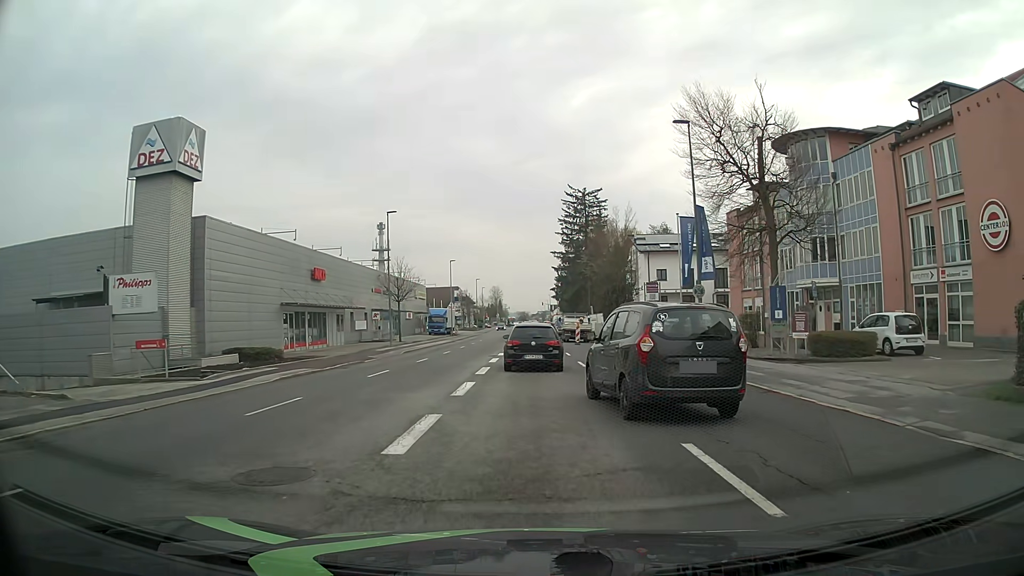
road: tertiary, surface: asphalt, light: Day
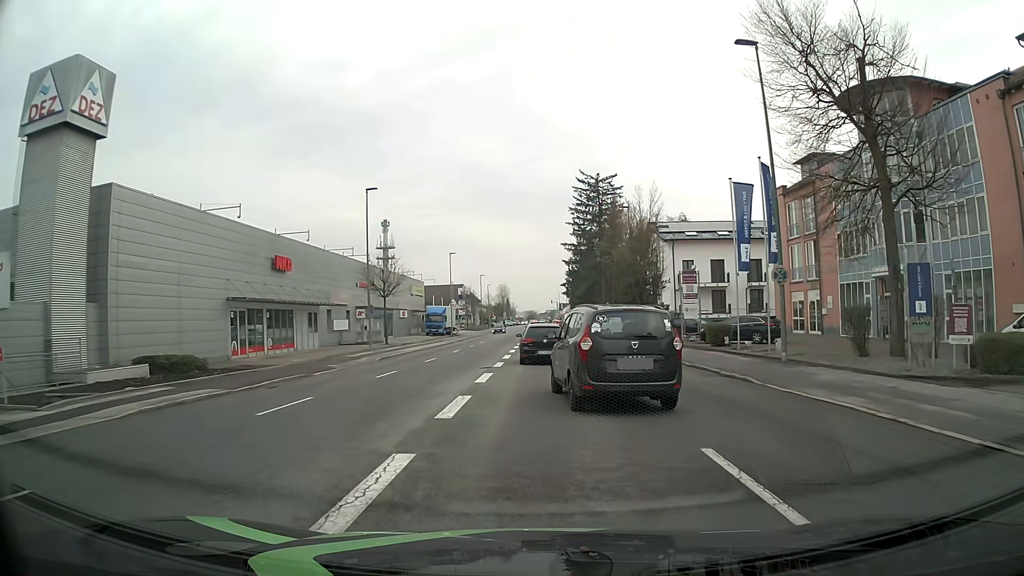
(0.0, +9.0) m; 0°
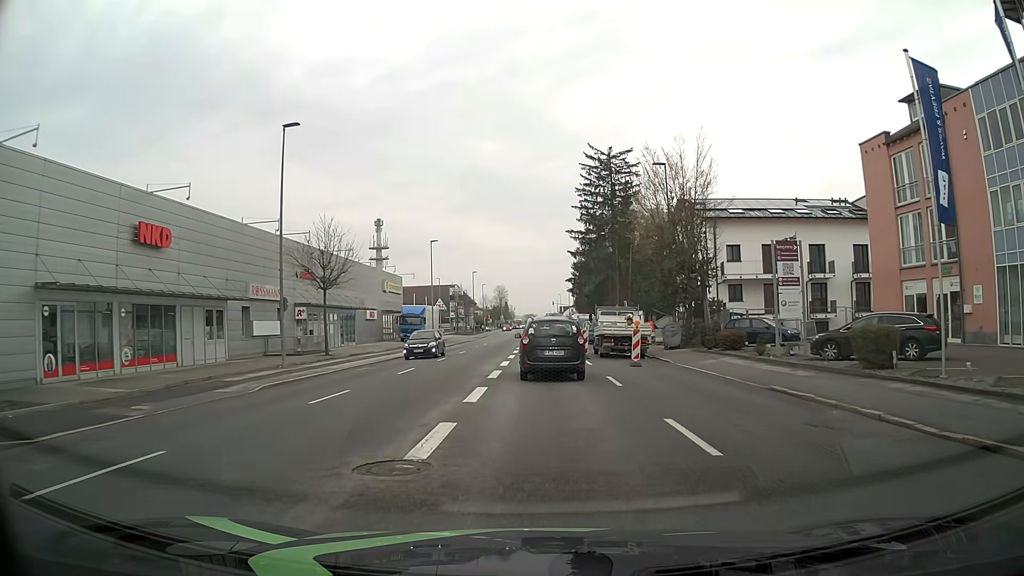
(+0.1, +15.4) m; 0°
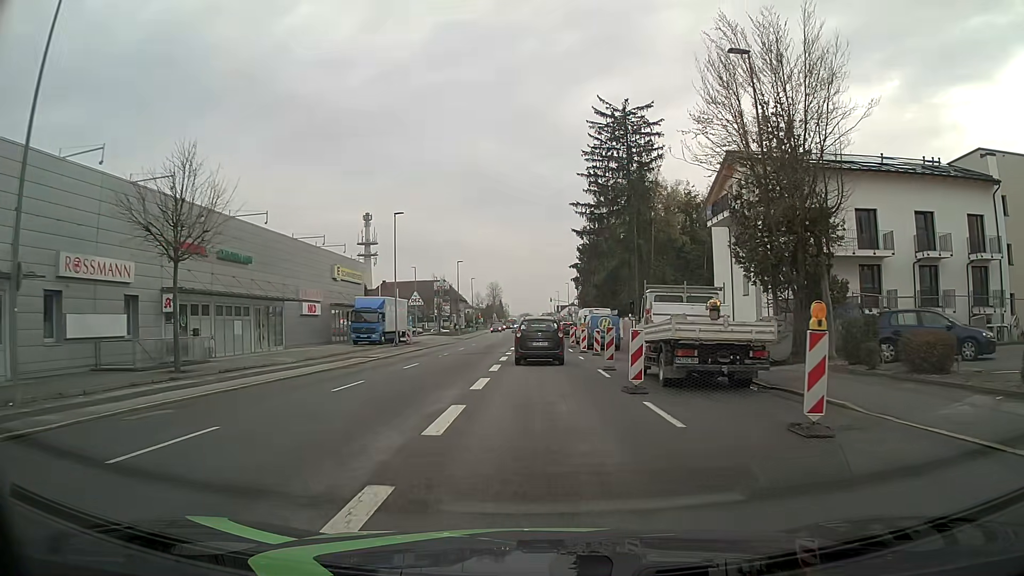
(+0.1, +16.5) m; +1°
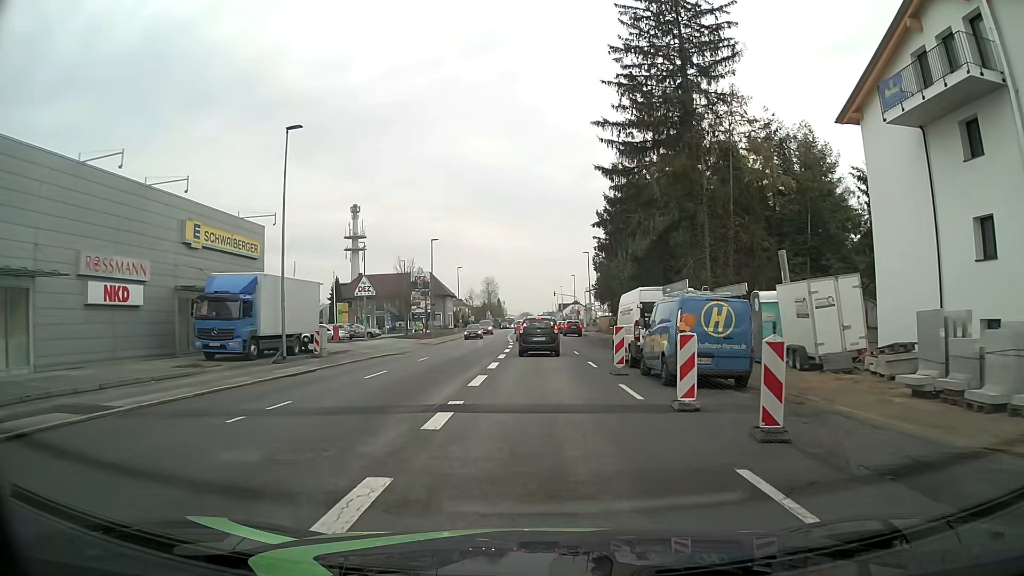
(-0.1, +23.8) m; 0°
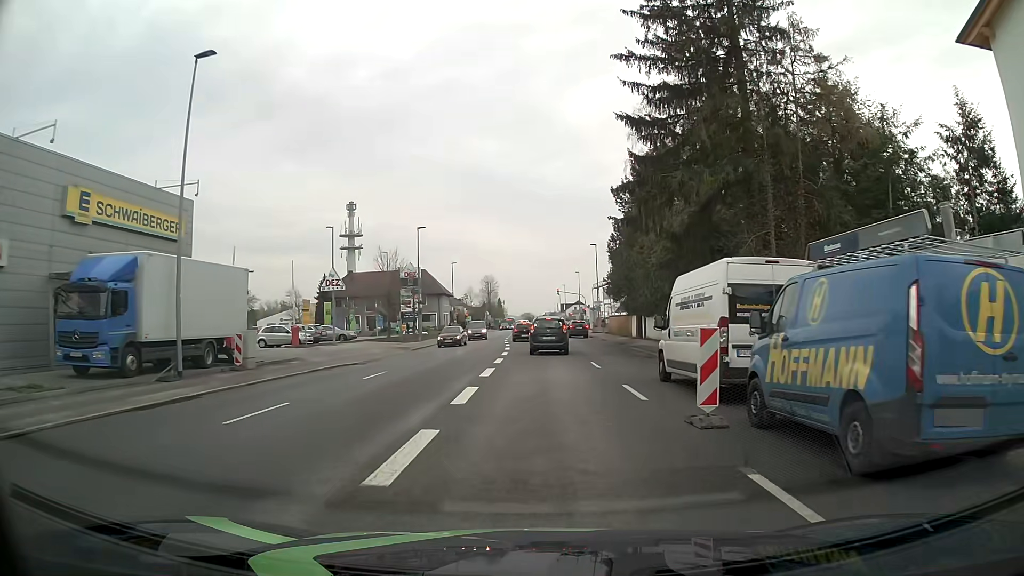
(-0.1, +9.3) m; 0°
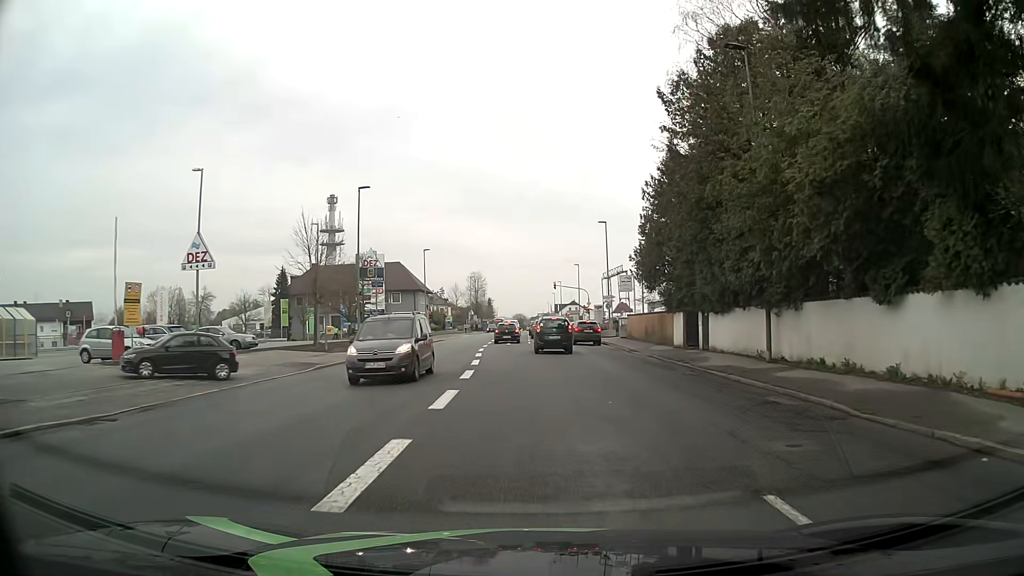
(+0.1, +18.8) m; 0°
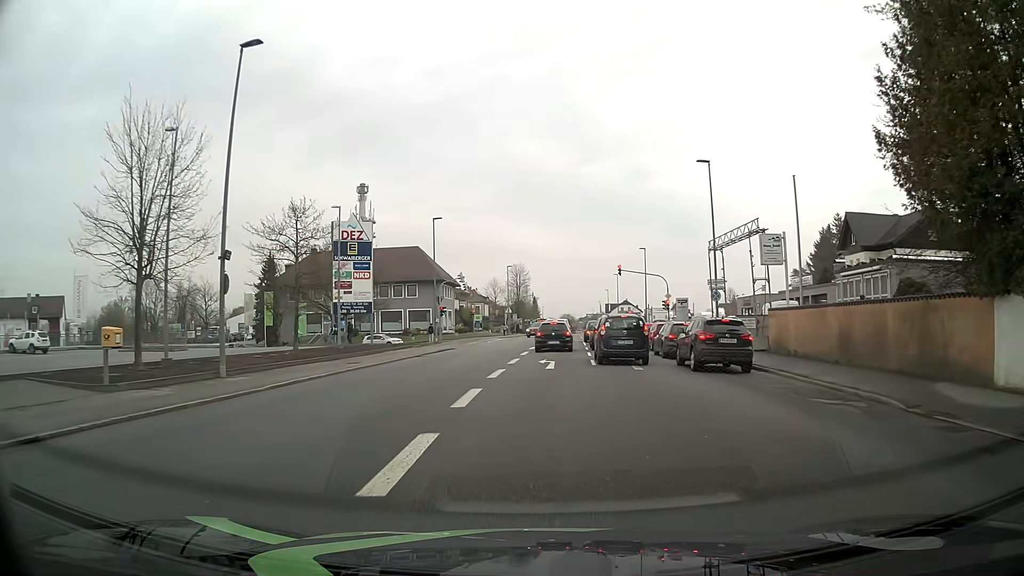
(-0.5, +23.8) m; -3°
